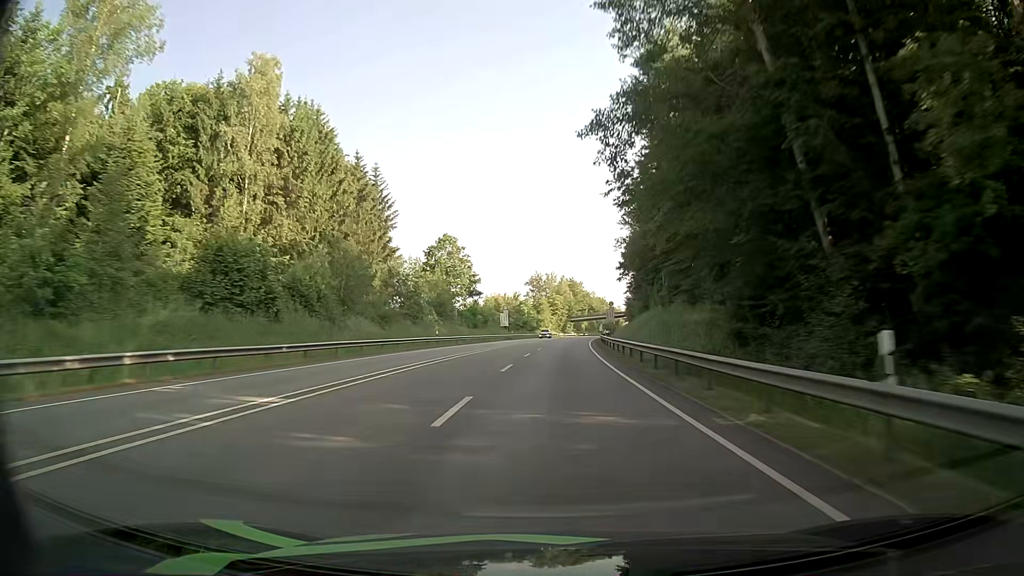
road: primary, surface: asphalt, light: Day
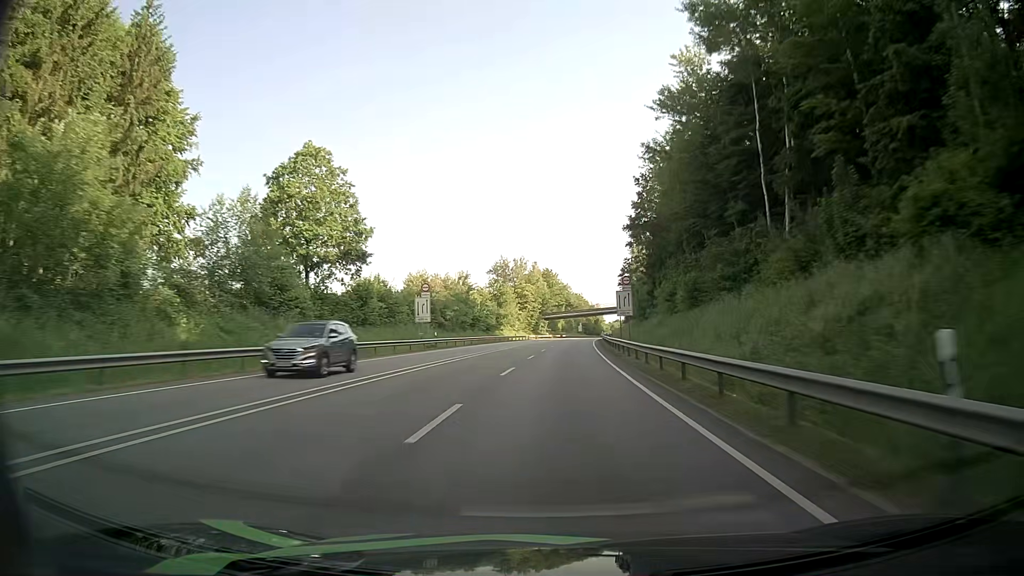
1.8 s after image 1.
(+0.8, +50.0) m; +2°
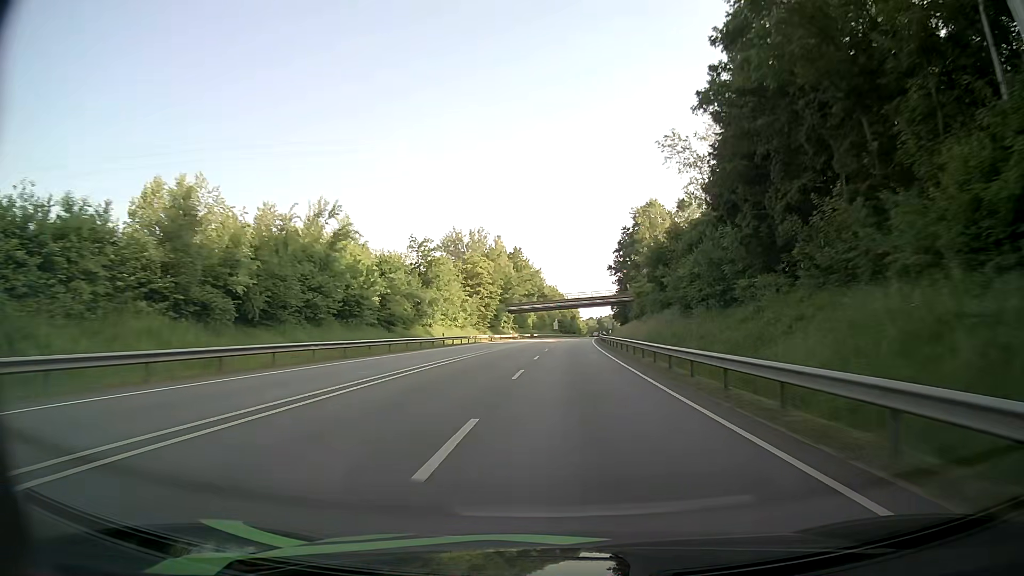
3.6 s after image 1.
(+1.2, +50.4) m; +3°
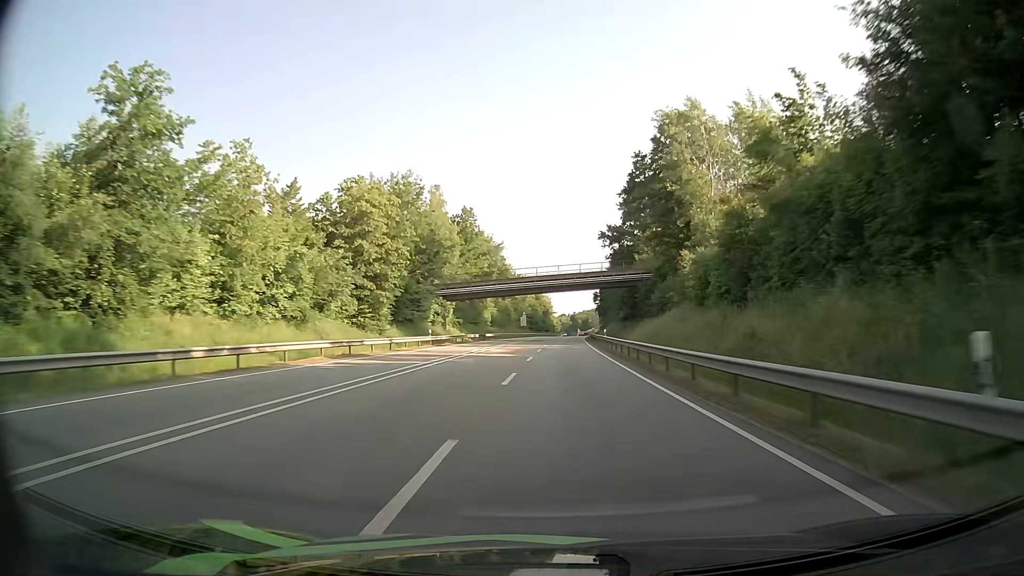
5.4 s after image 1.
(+1.1, +50.5) m; +3°
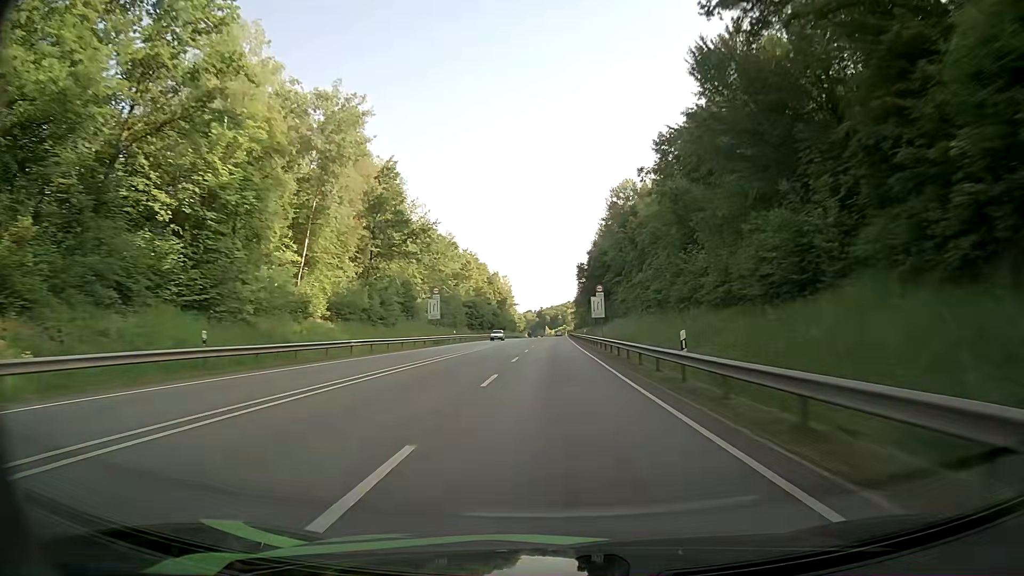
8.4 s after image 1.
(+2.0, +85.1) m; +3°
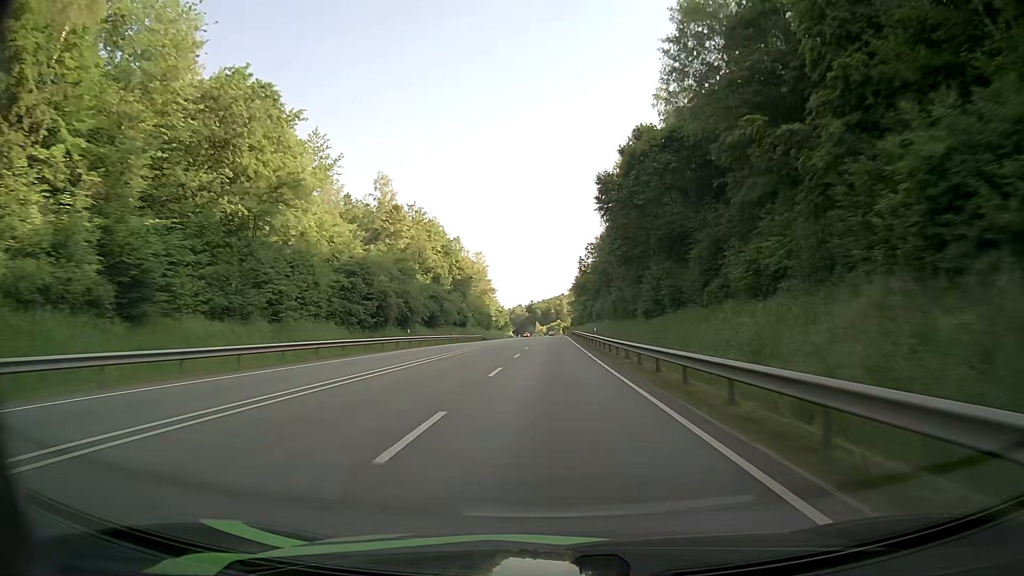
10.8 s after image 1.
(+0.6, +69.7) m; +1°
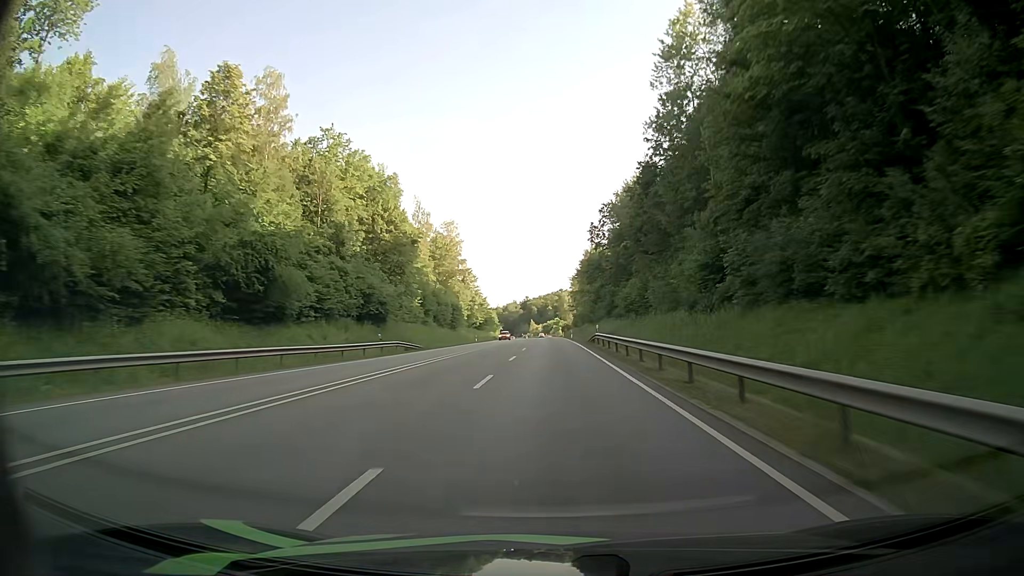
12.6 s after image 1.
(0.0, +52.6) m; 0°
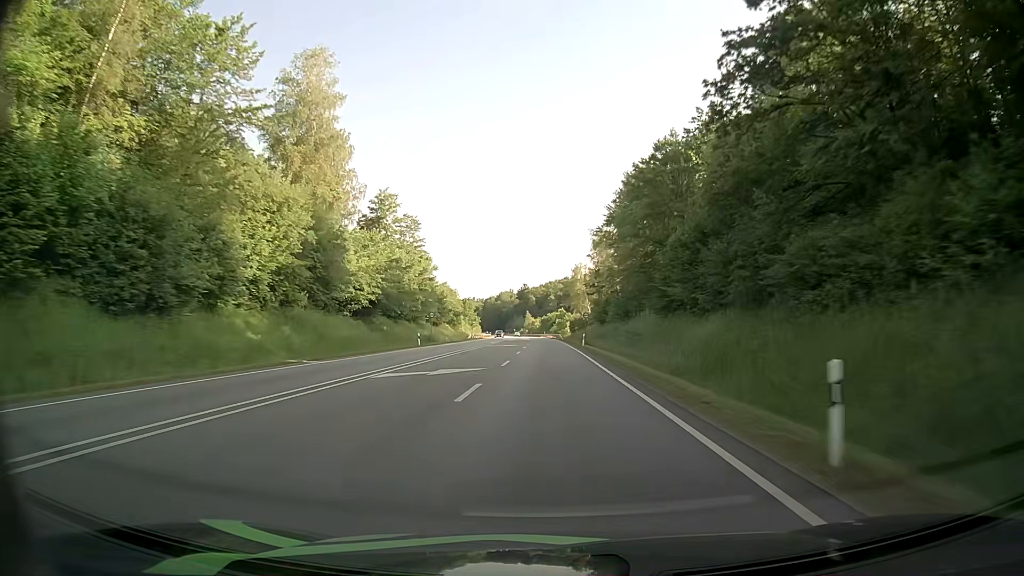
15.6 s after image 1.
(+0.7, +87.2) m; 0°
(0, +10) (0, +20) (0, +30) (0, +40) (0, +50) (0, +60) (-1, +70) (-1, +80) (-1, +90) (-1, +100) m
